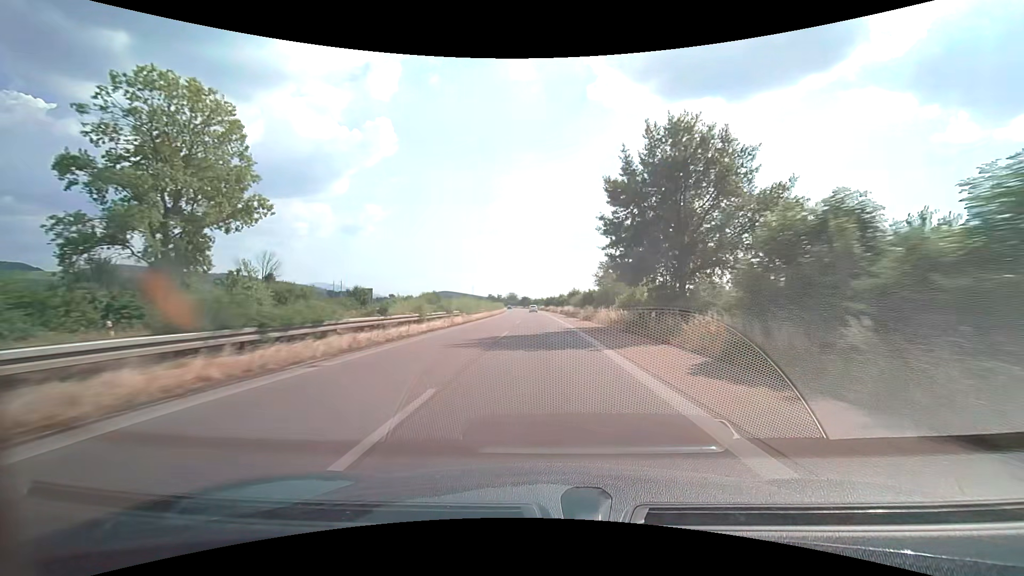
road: trunk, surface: asphalt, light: Day
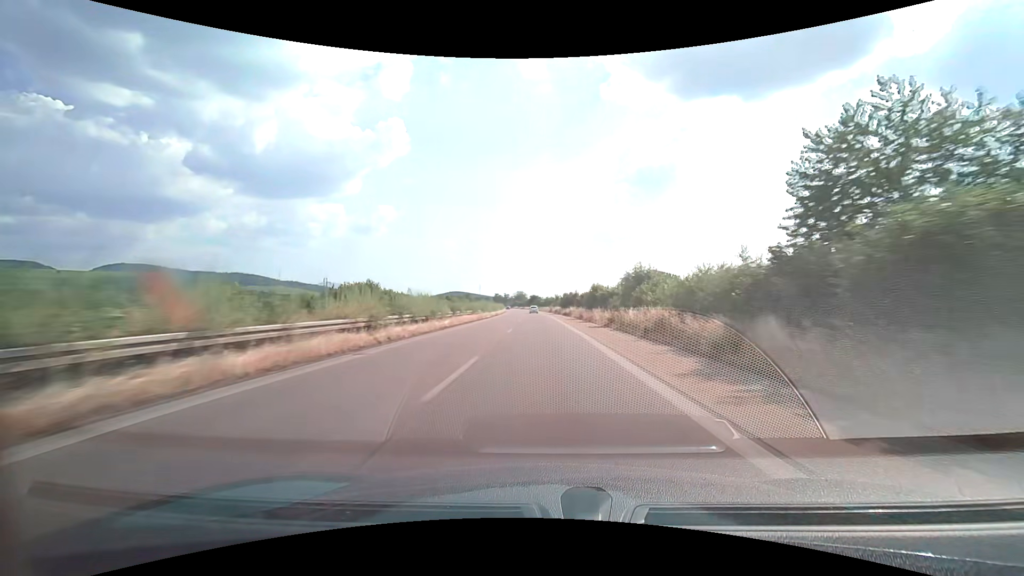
(-0.6, +48.9) m; -1°
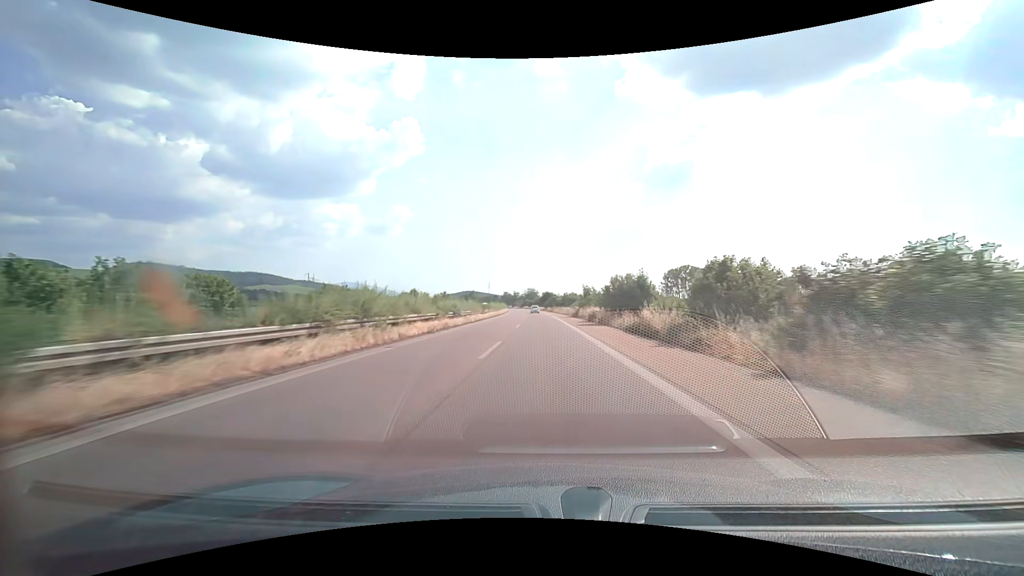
(-0.6, +48.6) m; -2°
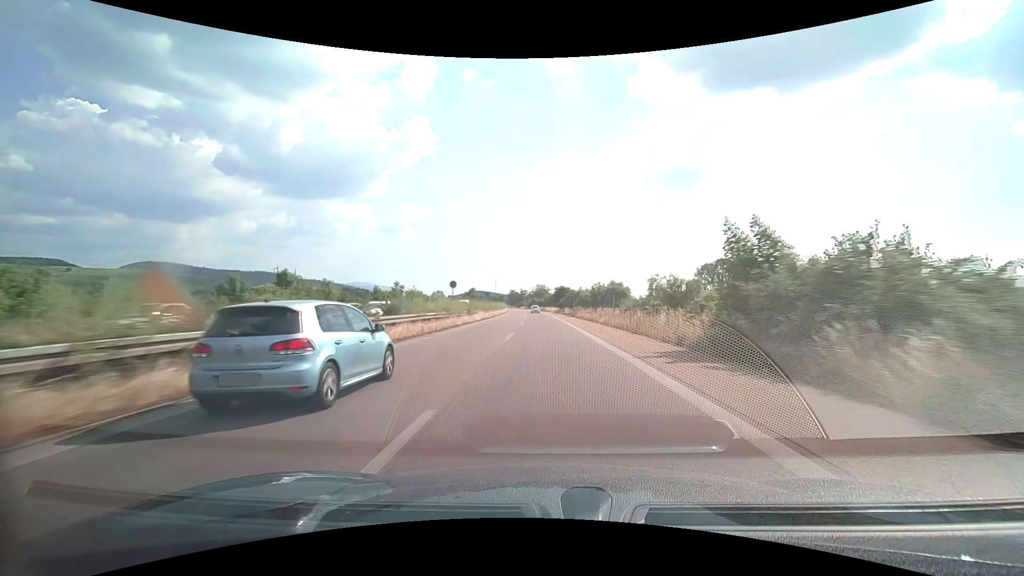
(-0.5, +48.2) m; -1°
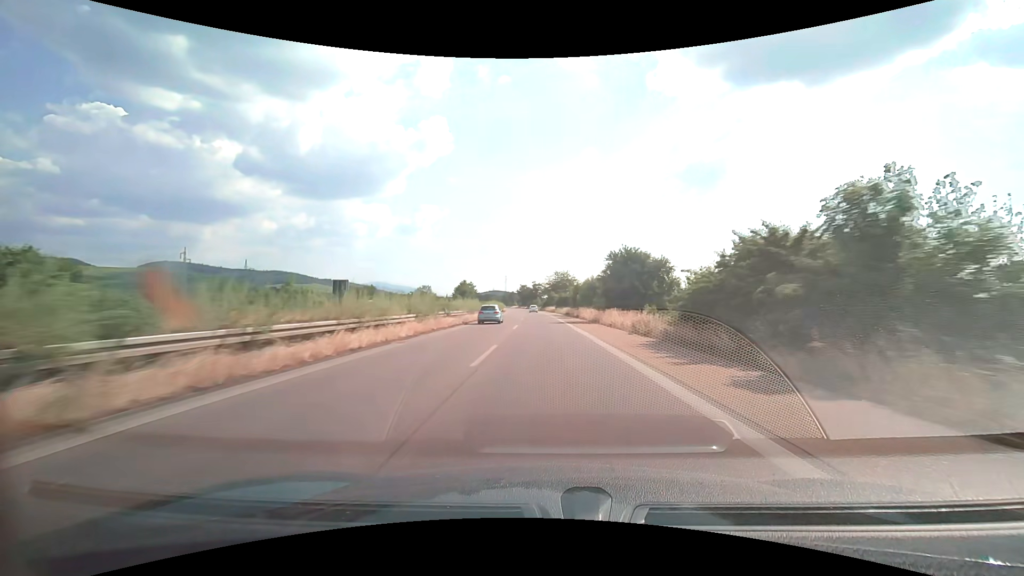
(-1.3, +79.8) m; -2°
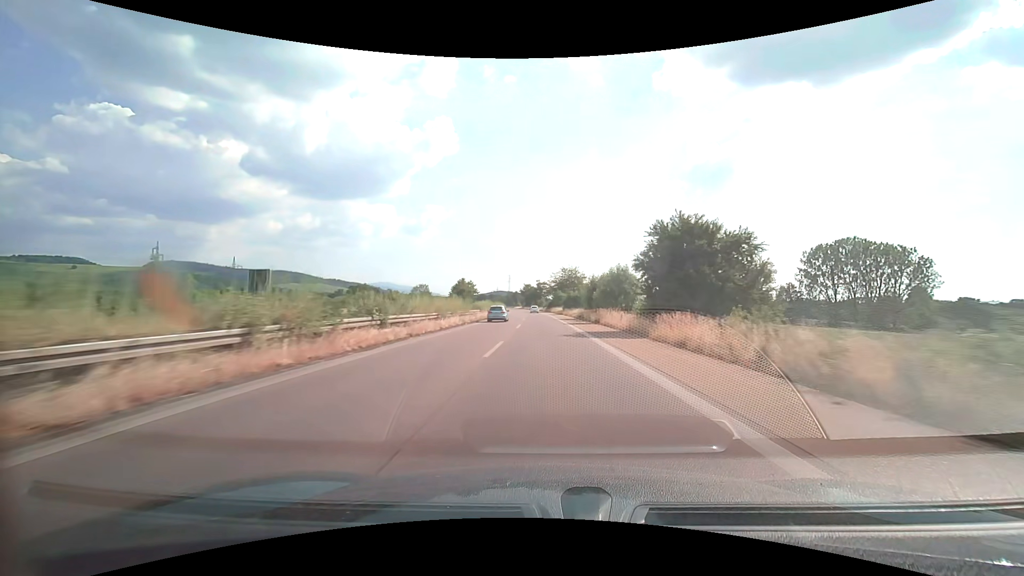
(-0.1, +15.9) m; -1°
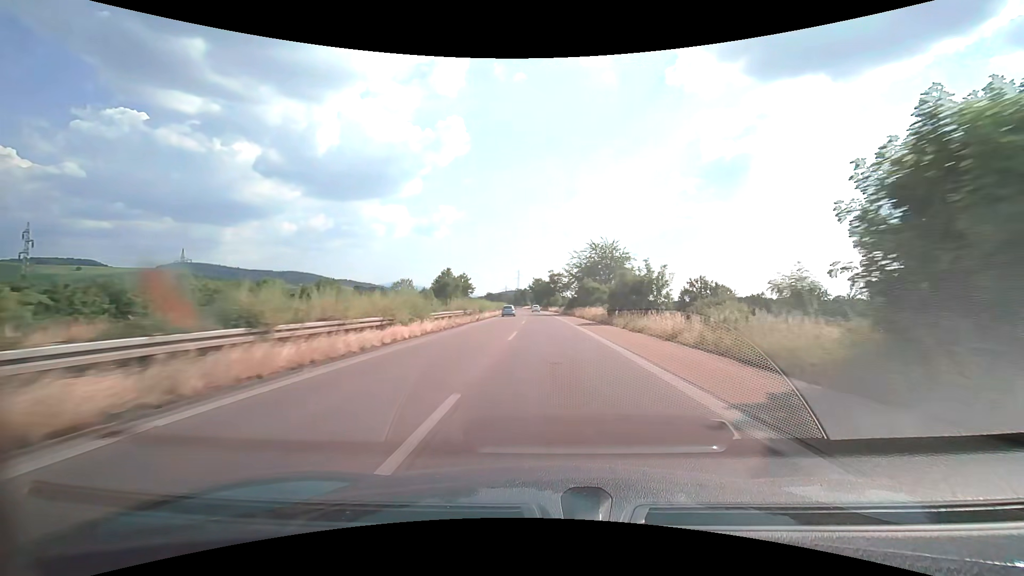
(-0.6, +47.6) m; -1°
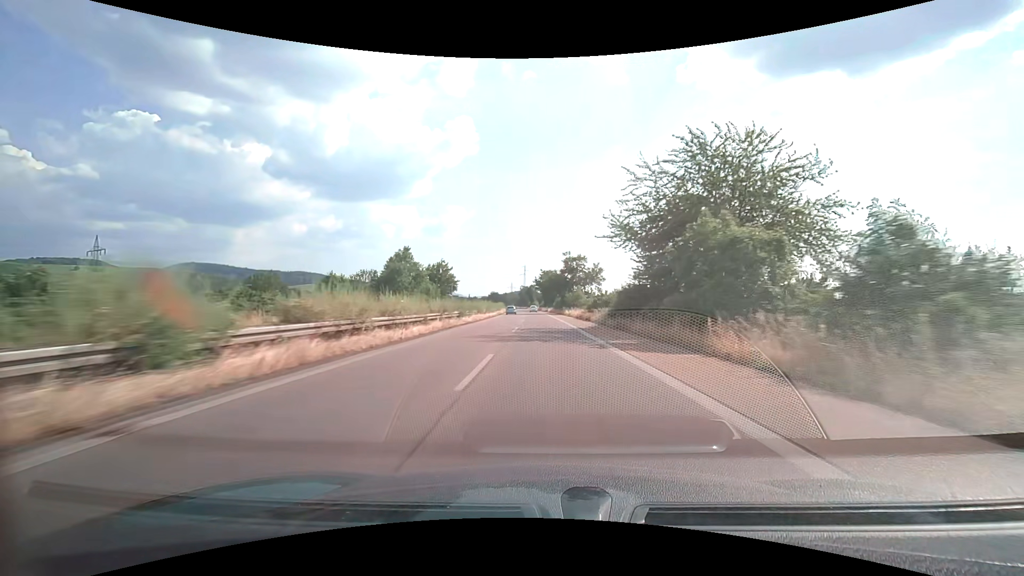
(-0.5, +47.6) m; -1°
(0, +10) (0, +20) (0, +30) (0, +40) (0, +50) (-1, +60) (-1, +70) (-1, +80) (-2, +90) (-2, +100) m
